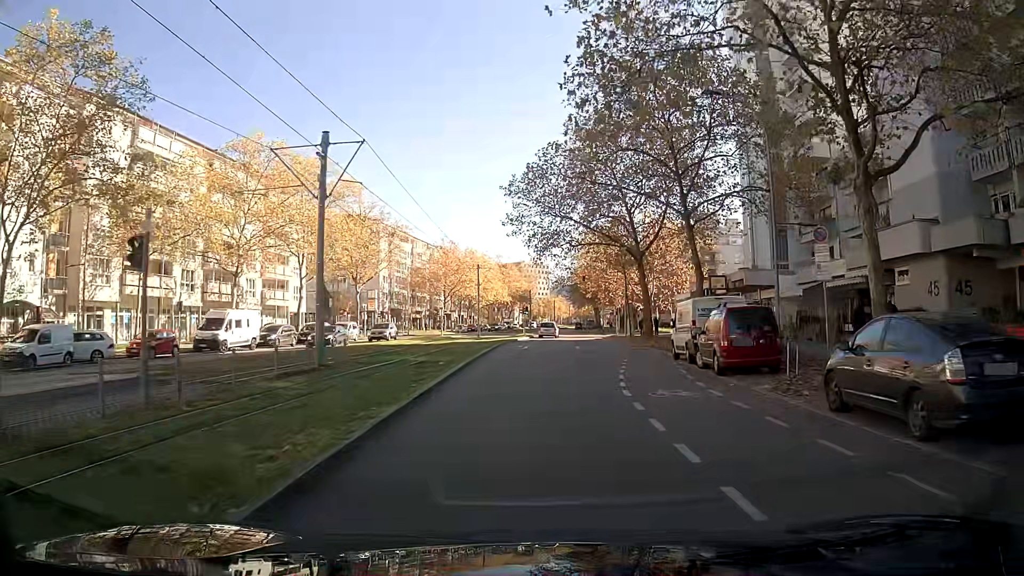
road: tertiary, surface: asphalt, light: Day
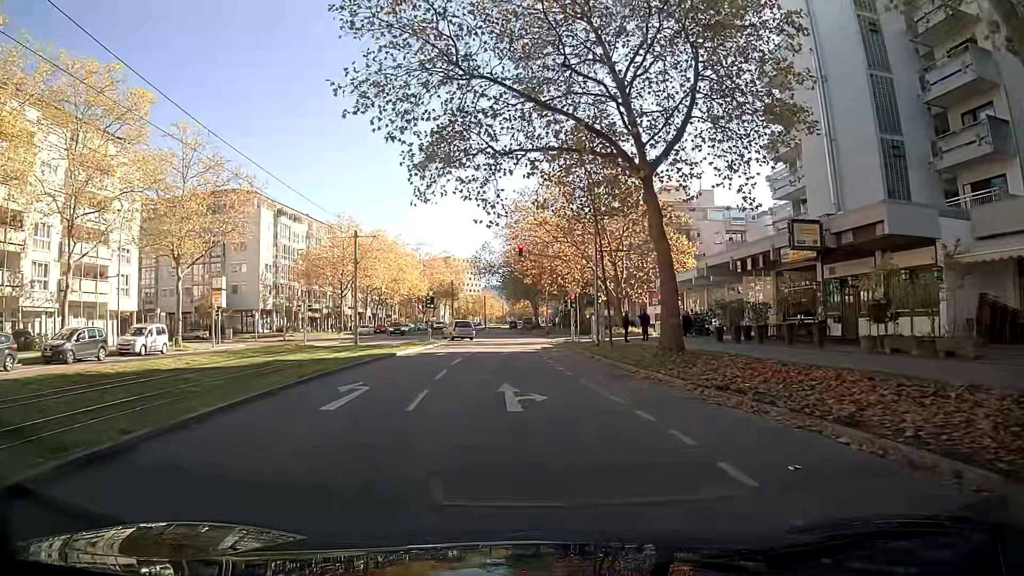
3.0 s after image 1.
(+1.8, +24.8) m; +4°
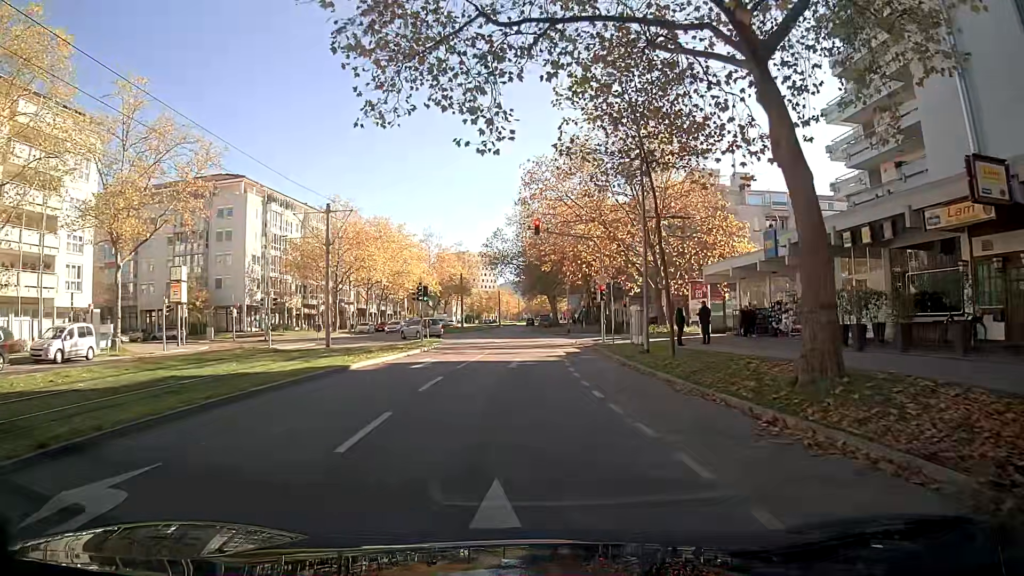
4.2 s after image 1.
(-0.1, +9.4) m; -1°
(0, +10) (0, +20) (0, +30) (-1, +40) (-1, +50) (-1, +60) (-1, +70) (-2, +80) (-1, +90) (-1, +100) m
